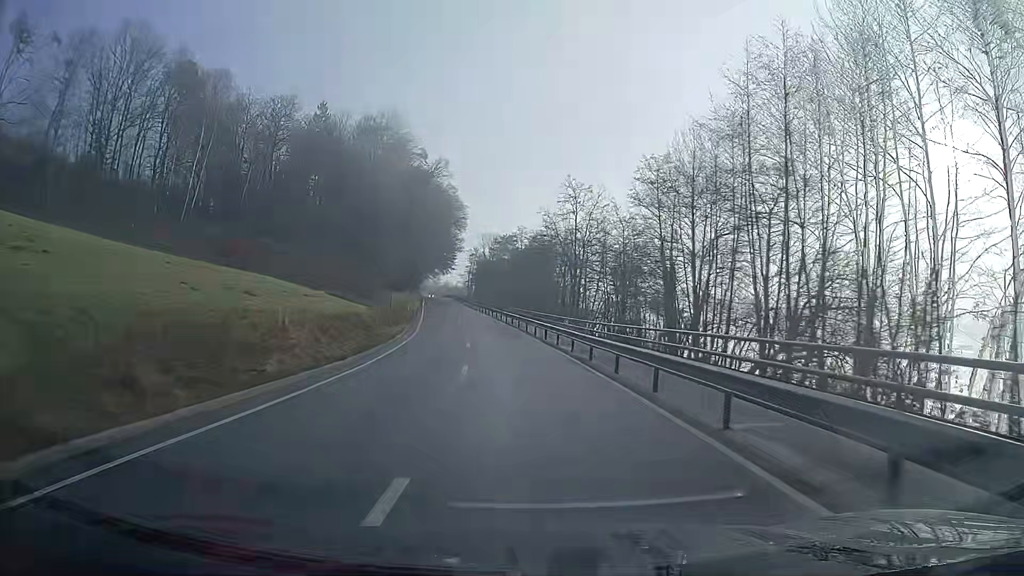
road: secondary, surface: asphalt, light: Day
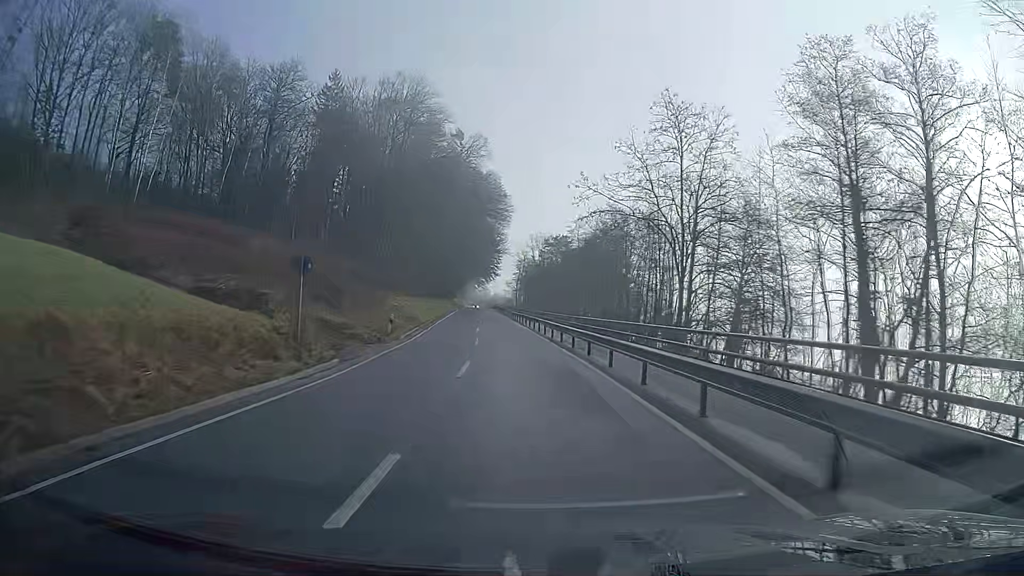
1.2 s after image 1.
(-0.9, +23.2) m; -4°
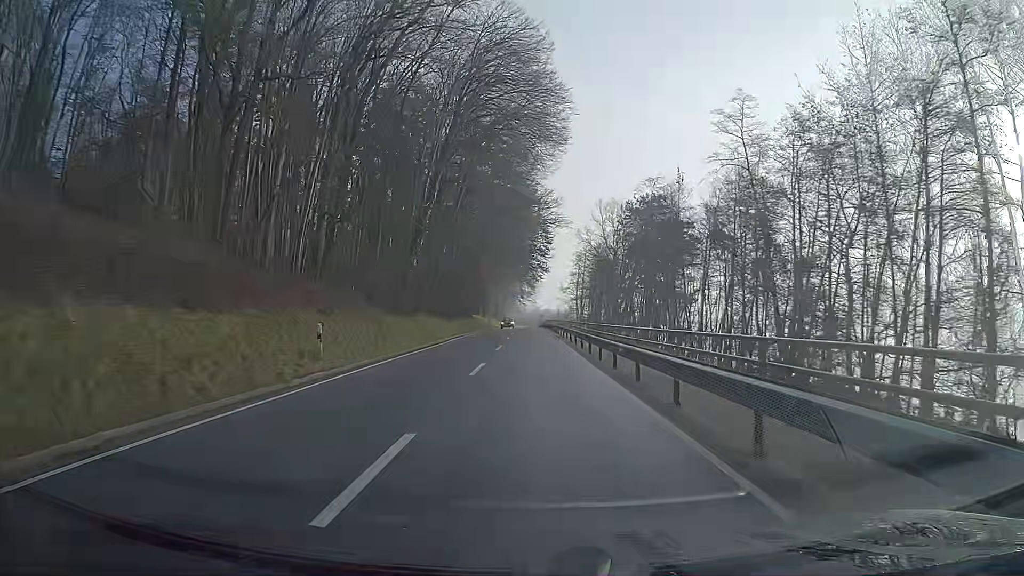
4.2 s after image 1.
(-2.7, +58.7) m; -4°
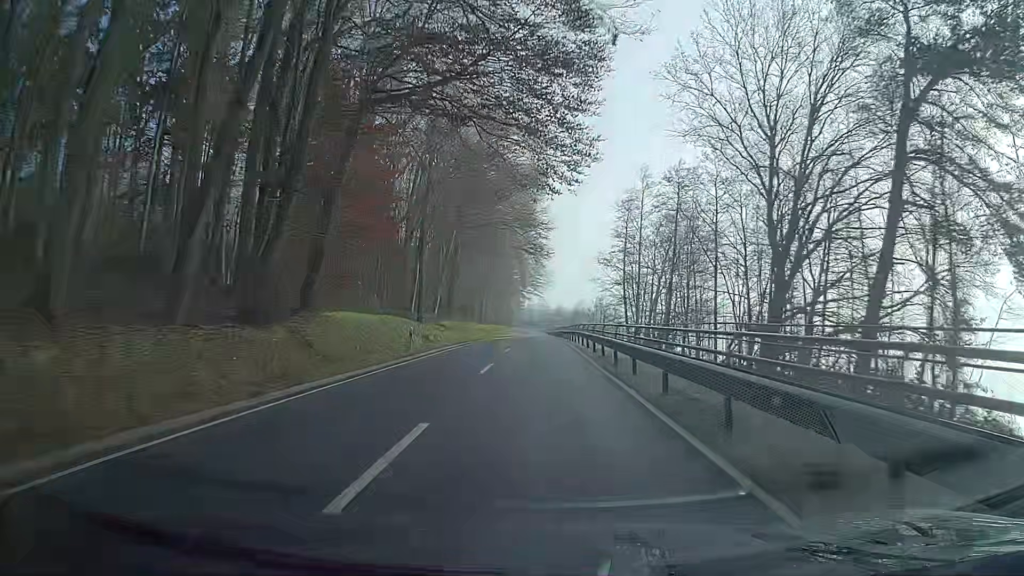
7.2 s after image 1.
(-0.6, +59.3) m; -1°
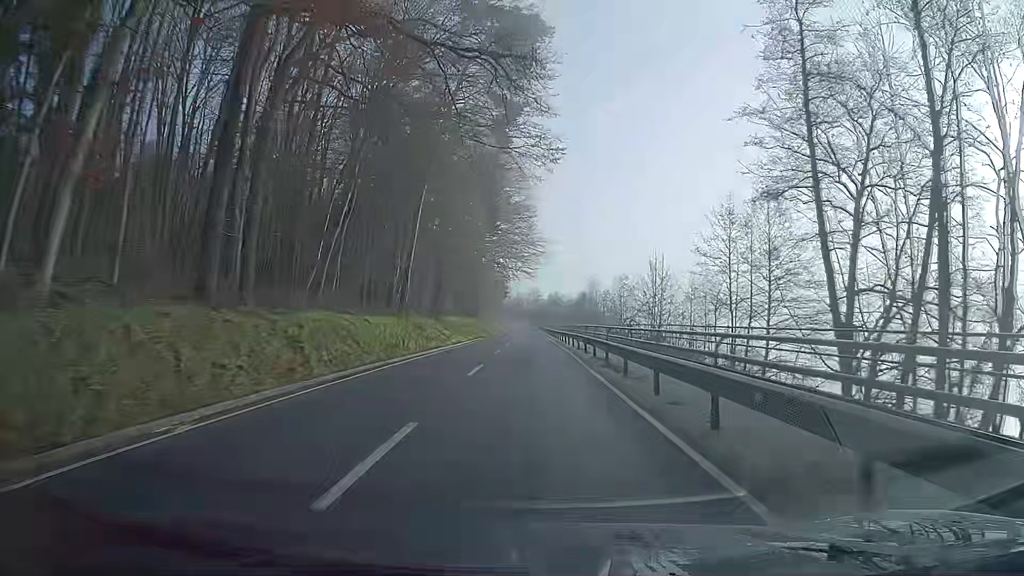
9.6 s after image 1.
(+0.4, +48.0) m; +1°
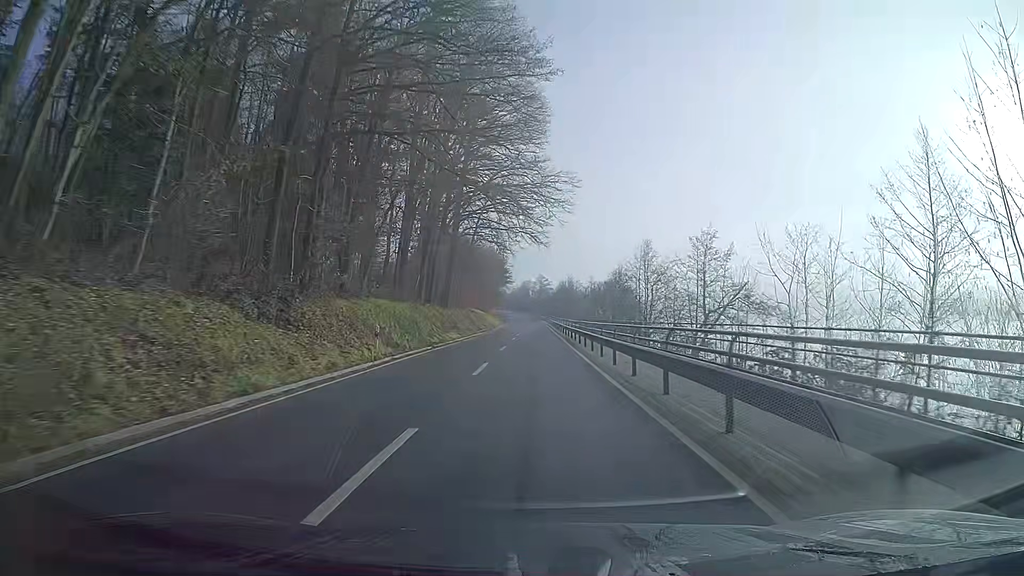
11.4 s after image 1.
(-0.5, +36.7) m; -1°
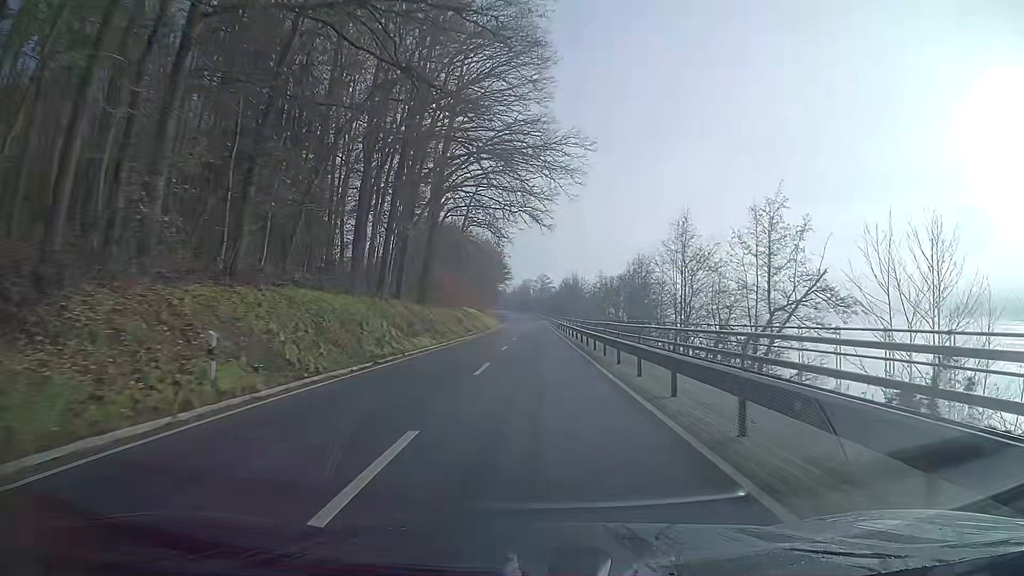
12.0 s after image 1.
(+0.1, +12.4) m; +1°
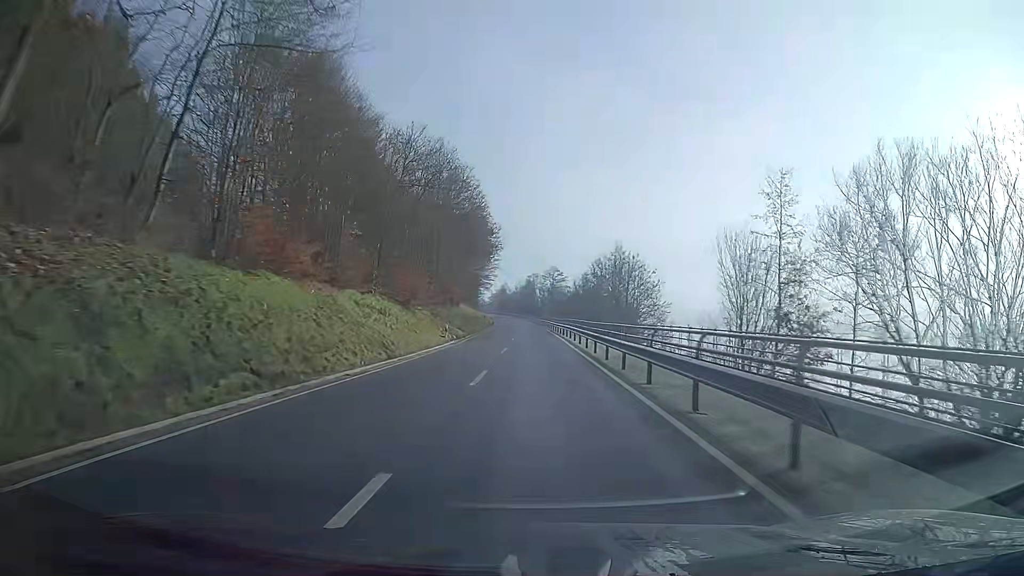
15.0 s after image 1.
(+0.4, +62.1) m; 0°
